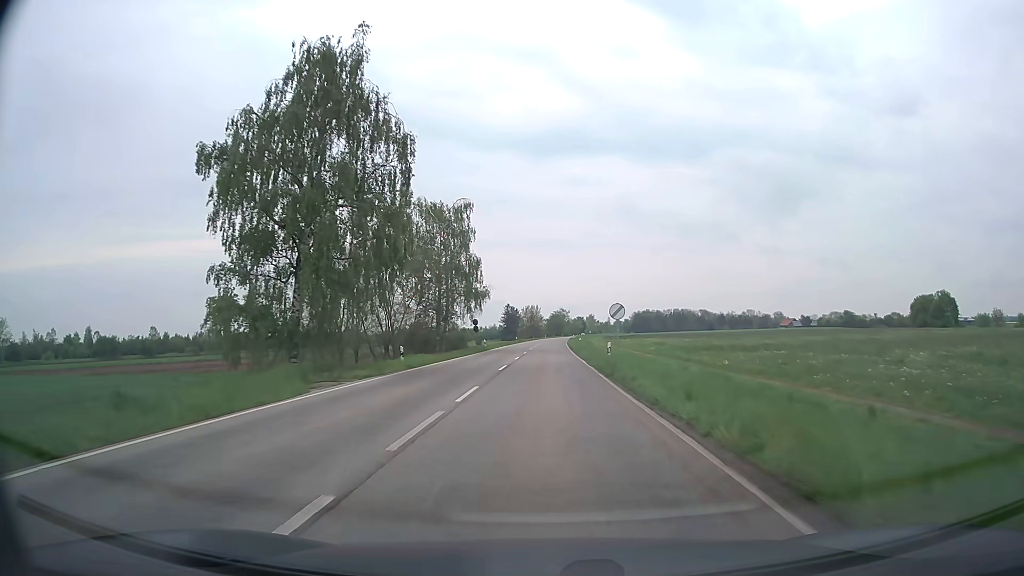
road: secondary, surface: asphalt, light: Day
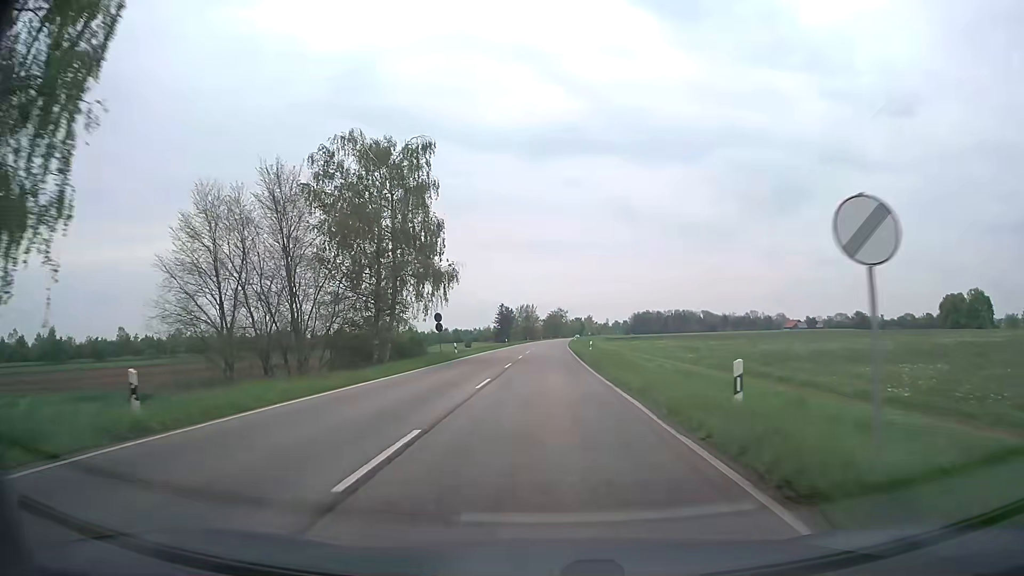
(+0.1, +20.1) m; 0°
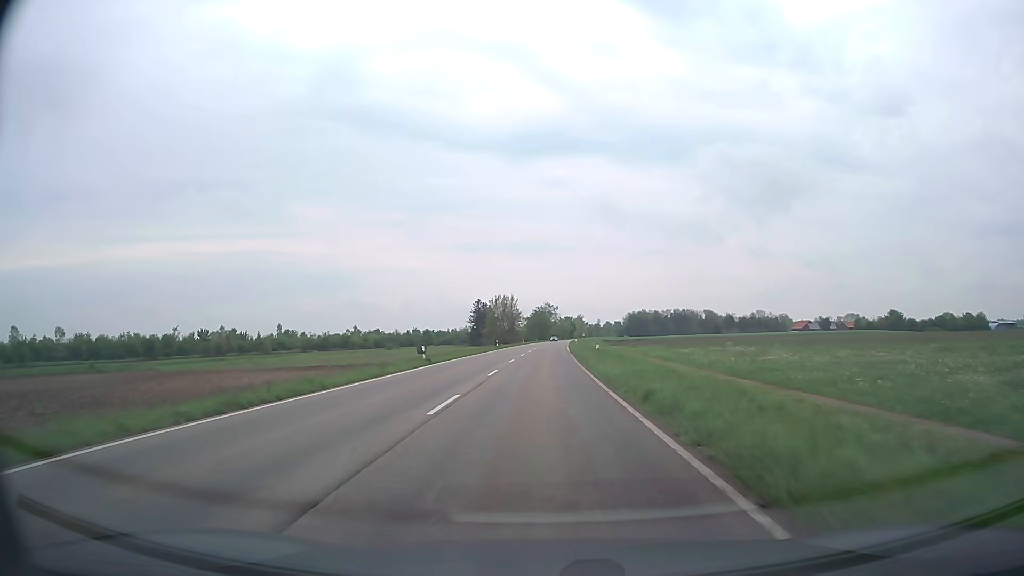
(+0.6, +54.3) m; +1°
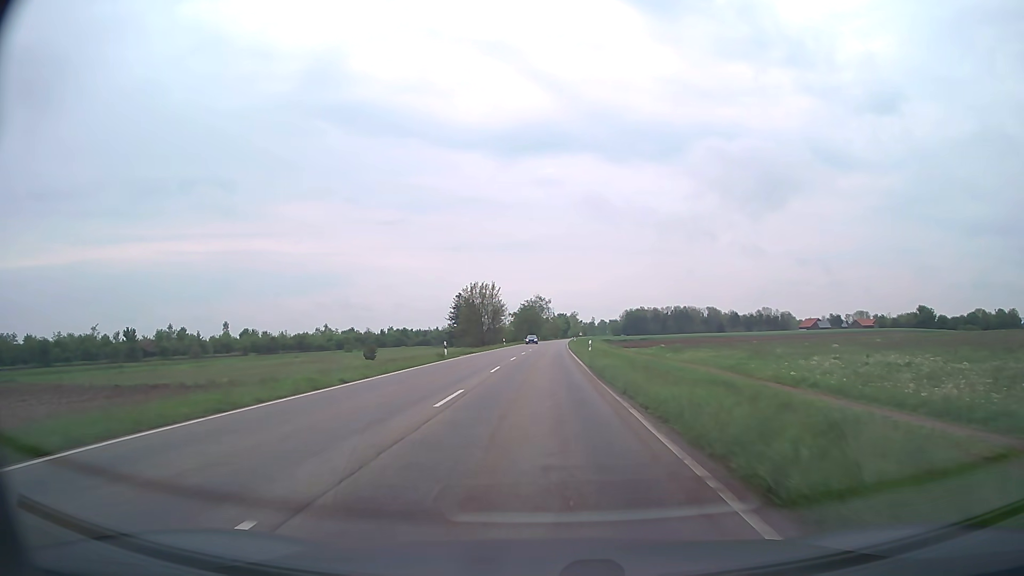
(+0.3, +35.3) m; +1°
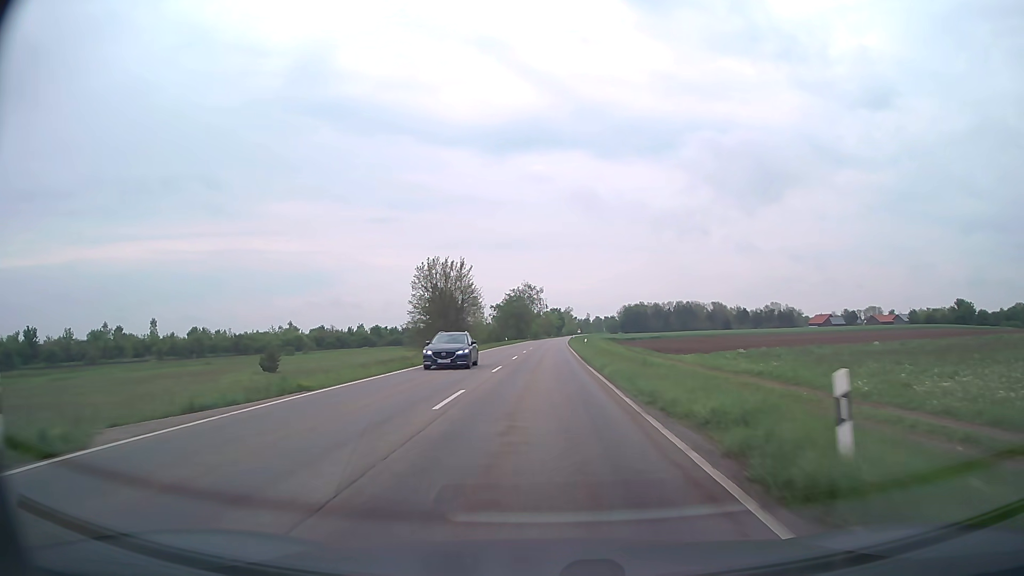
(+0.2, +36.6) m; +1°
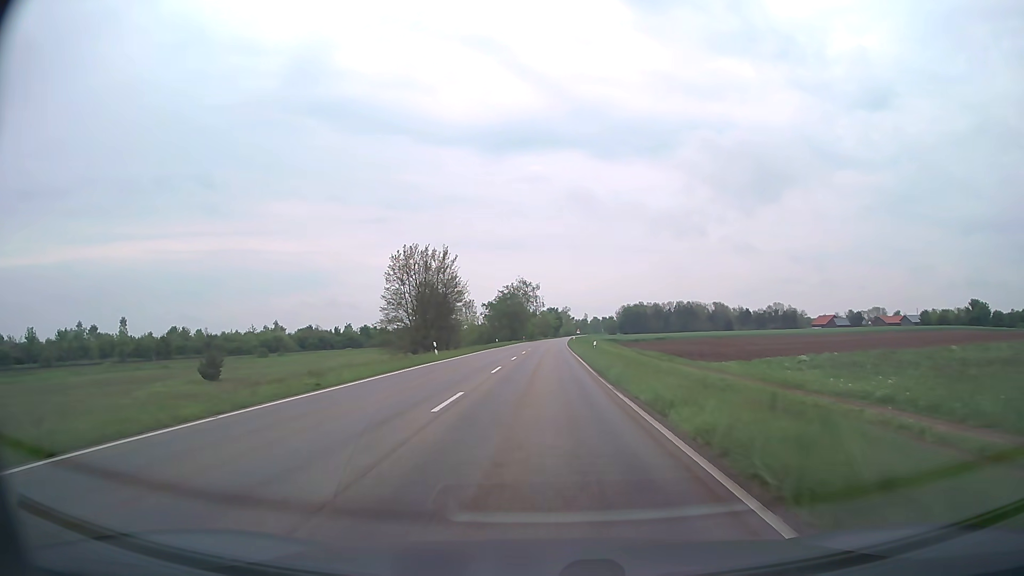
(0.0, +12.3) m; 0°
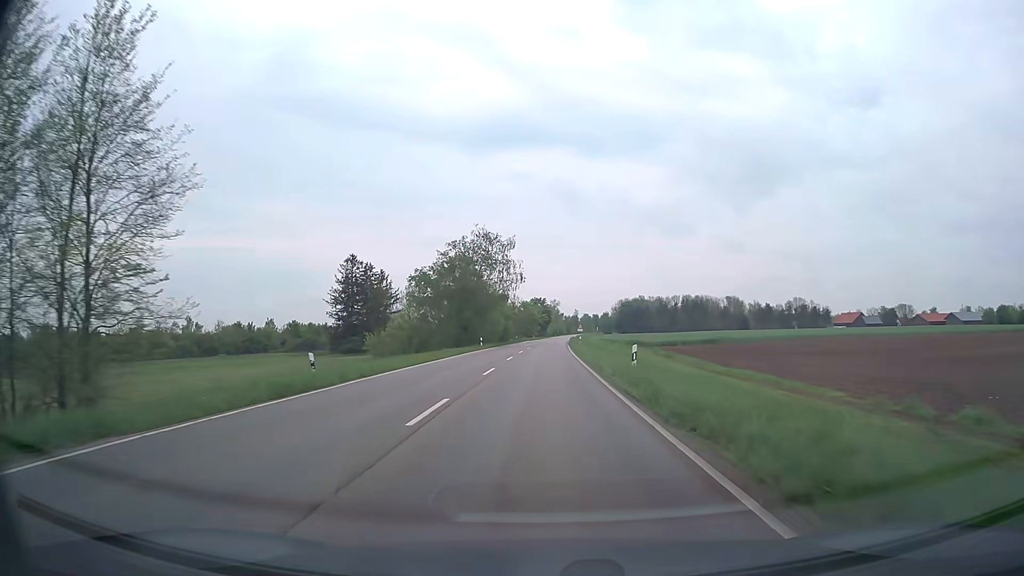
(+0.6, +62.0) m; +1°
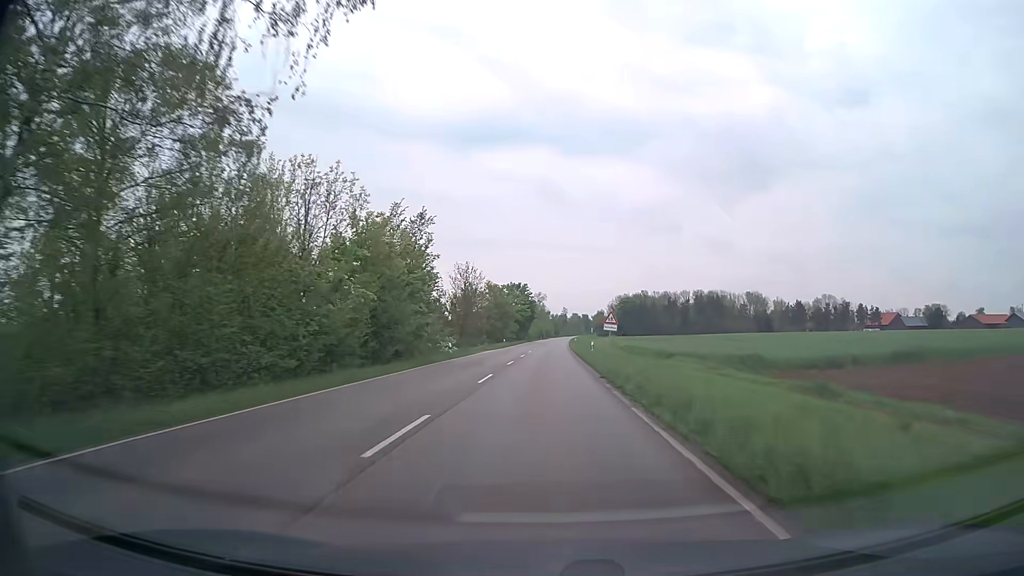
(+0.7, +62.4) m; +1°
(0, +10) (0, +20) (0, +30) (0, +40) (0, +50) (+1, +60) (+1, +70) (+1, +80) (+1, +90) (+2, +100) m
